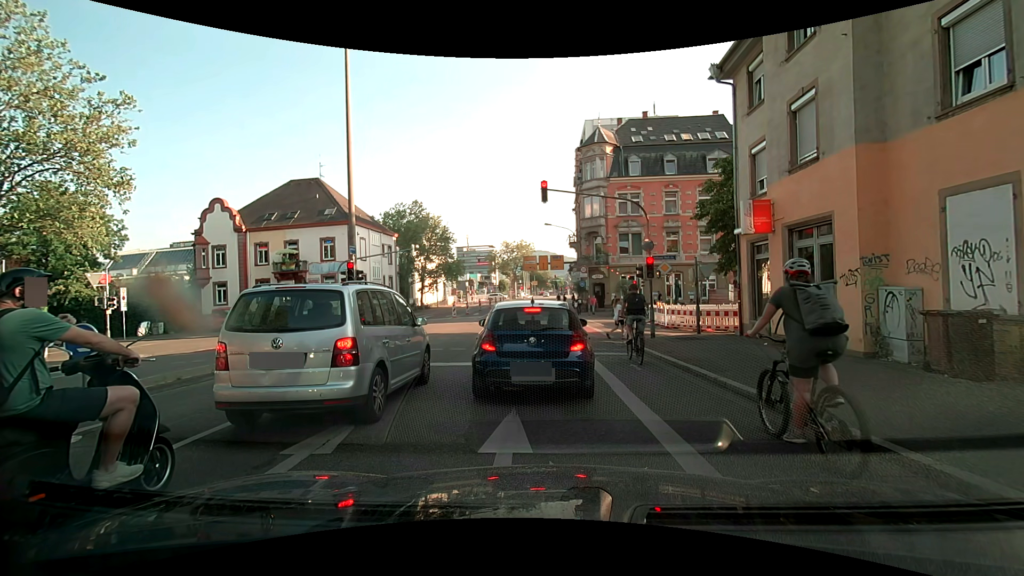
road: secondary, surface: asphalt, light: Day
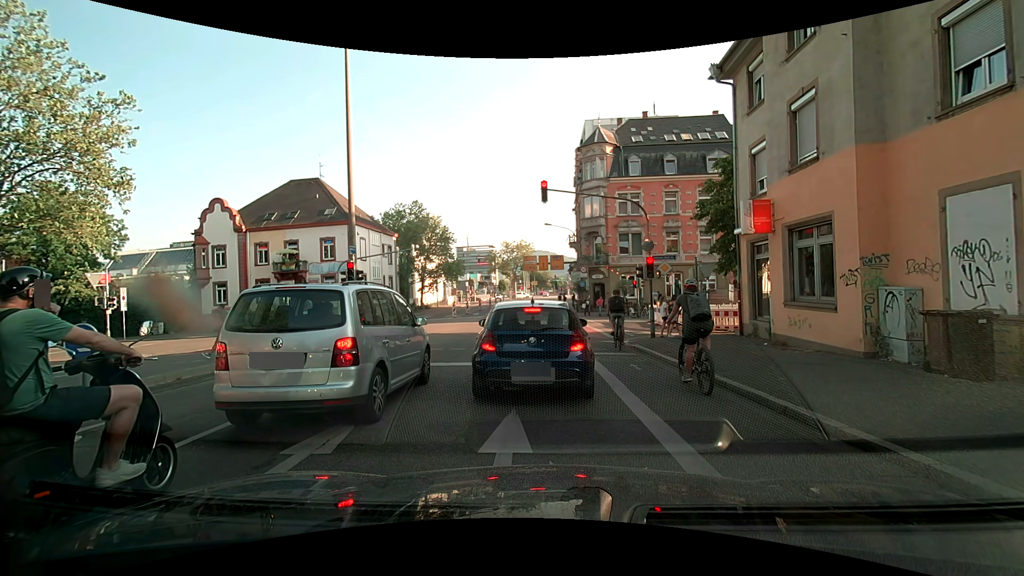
(0.0, 0.0) m; 0°
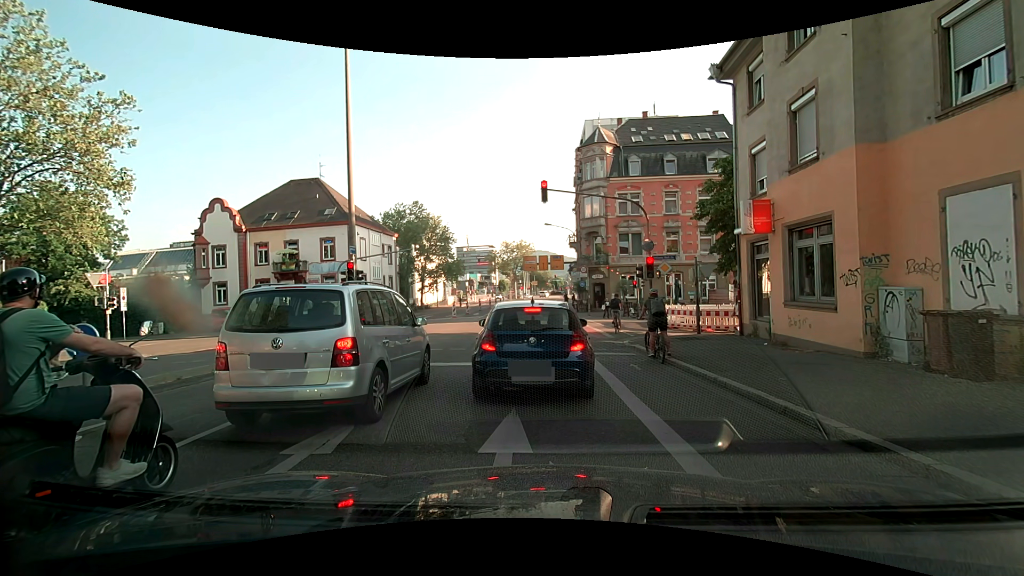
(0.0, 0.0) m; 0°
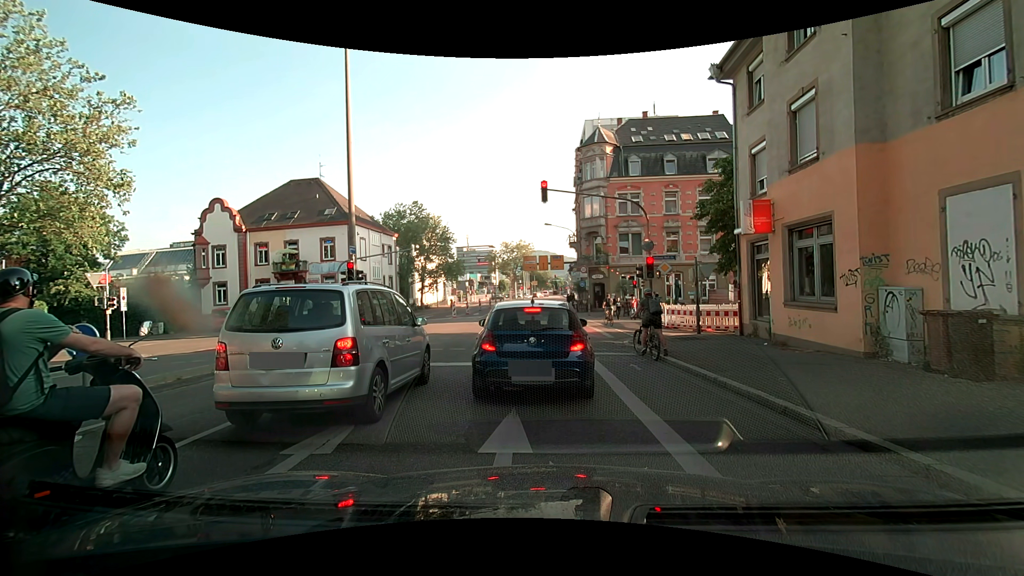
(0.0, 0.0) m; 0°
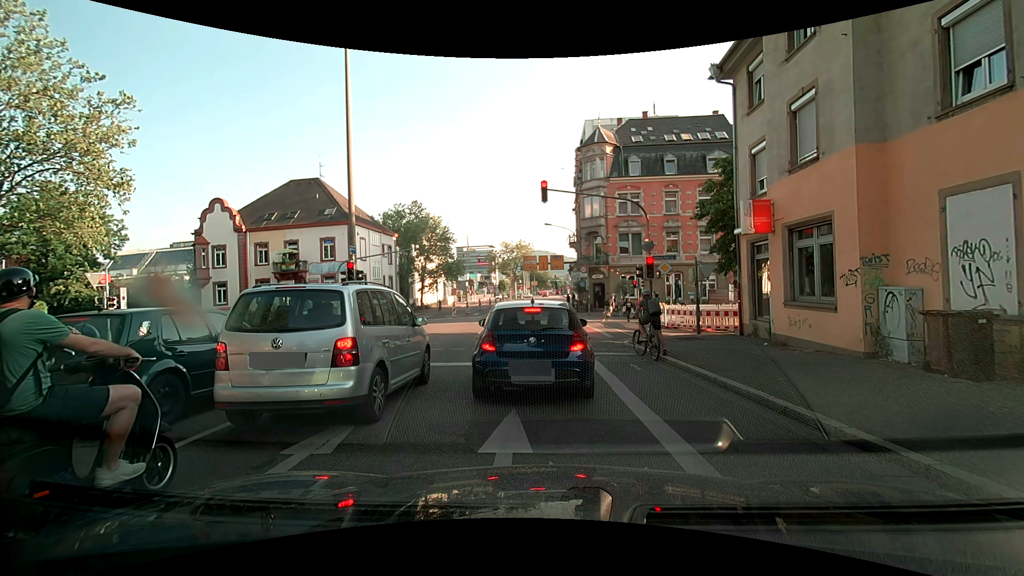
(0.0, 0.0) m; 0°
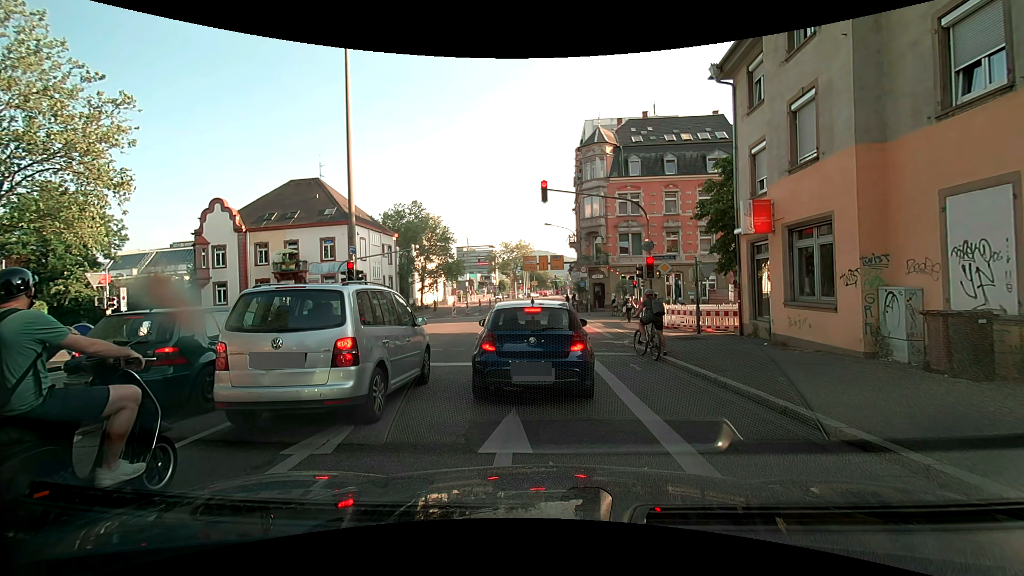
(0.0, 0.0) m; 0°
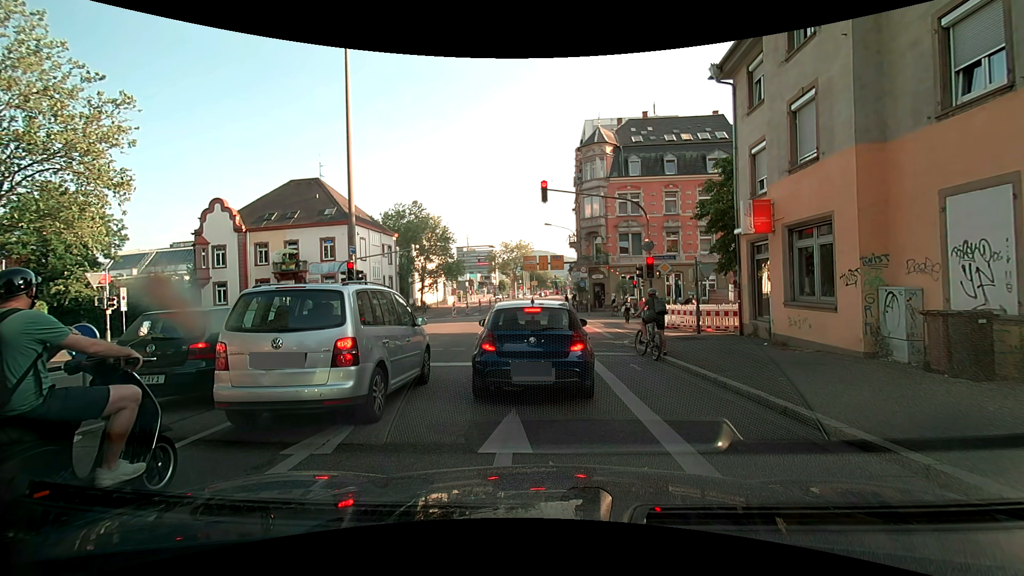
(0.0, 0.0) m; 0°
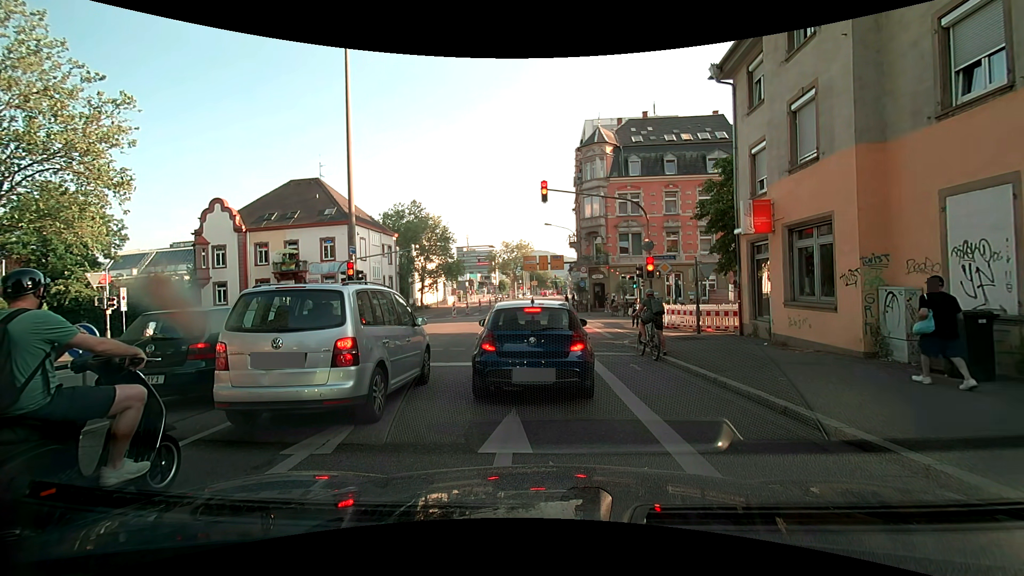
(0.0, 0.0) m; 0°
(0, +10) (0, +20) (0, +30) (0, +40) (0, +50) (0, +60) (0, +70) (+1, +80) (+2, +90) (+3, +100) m
